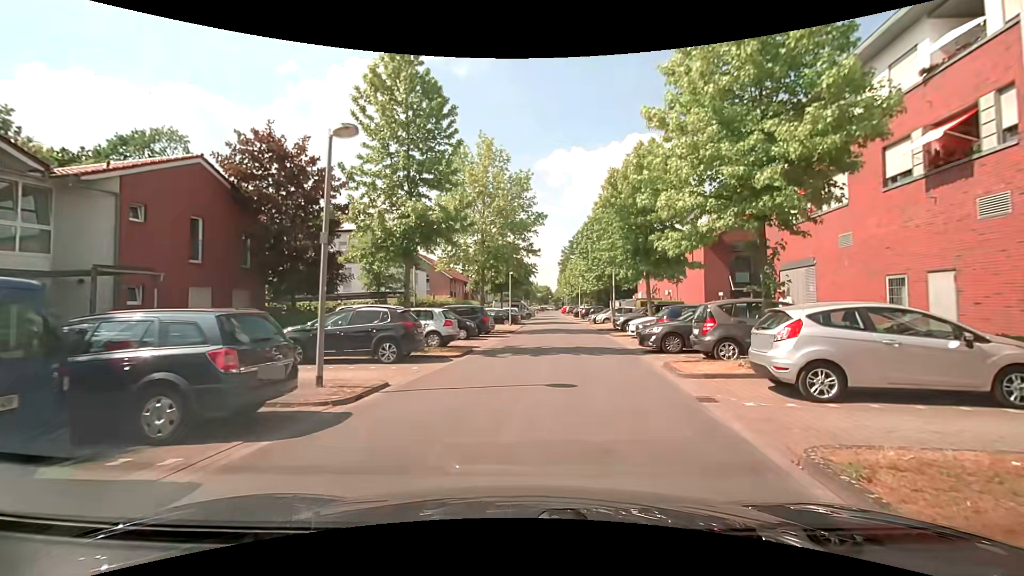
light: Day
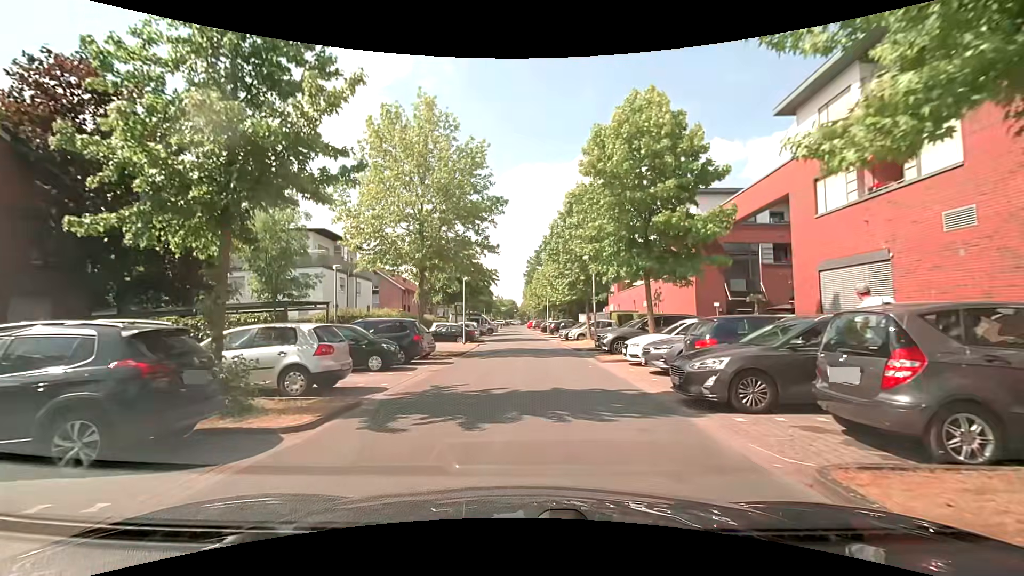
(+0.9, +8.1) m; +6°
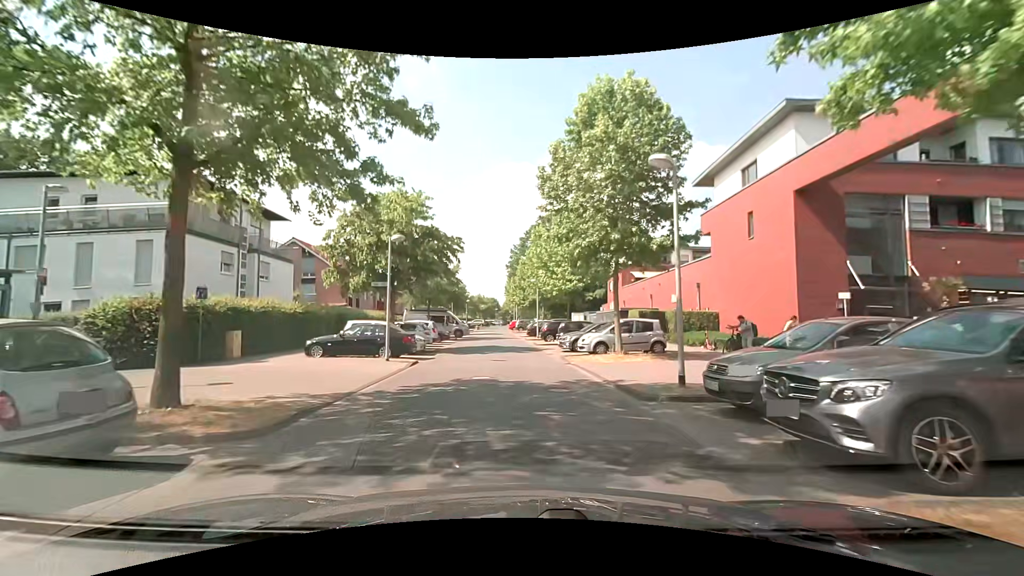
(+0.3, +16.2) m; +3°
(0, +10) (0, +20) (-1, +30) (-2, +40) (-3, +50) (-3, +60) (-4, +70) (-5, +80) (-5, +90) (-5, +100) m
